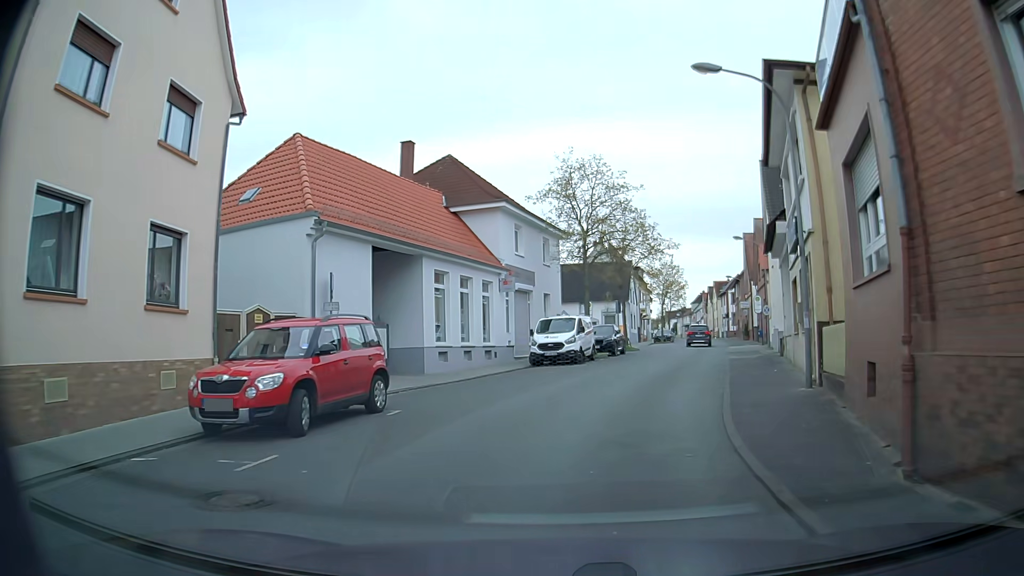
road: residential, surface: asphalt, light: Day
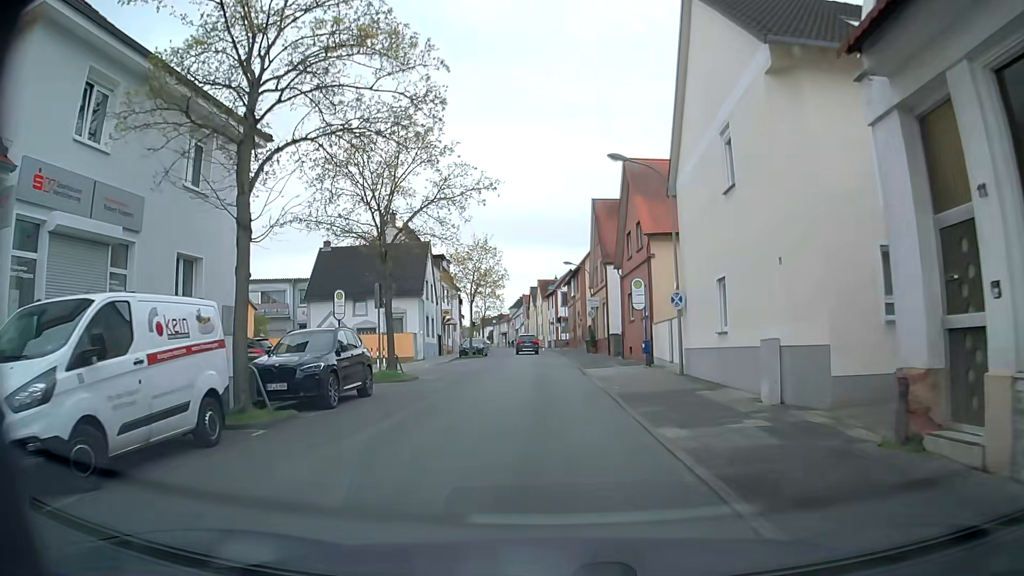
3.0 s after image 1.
(+3.6, +20.9) m; +16°
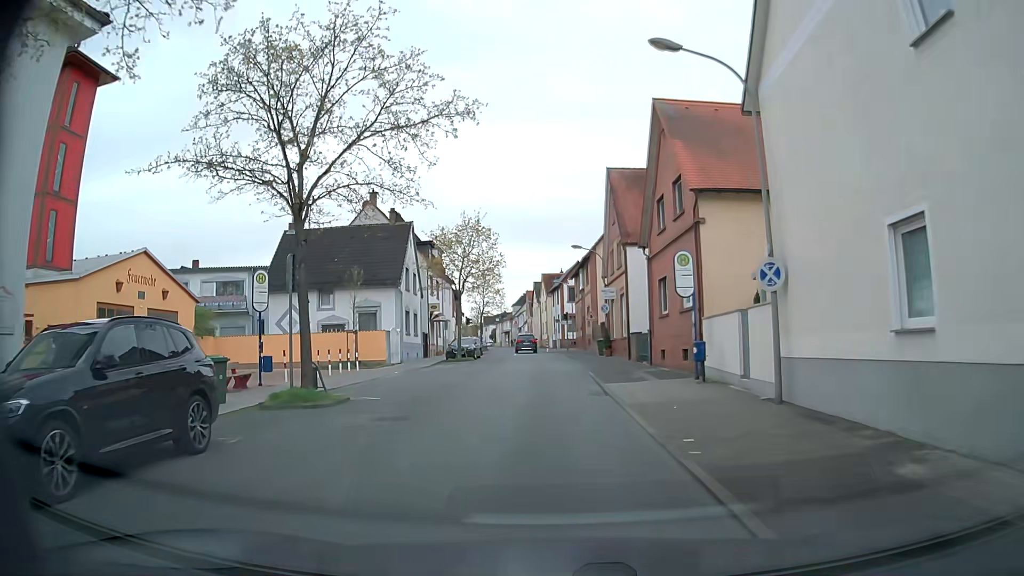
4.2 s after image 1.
(0.0, +8.5) m; -1°
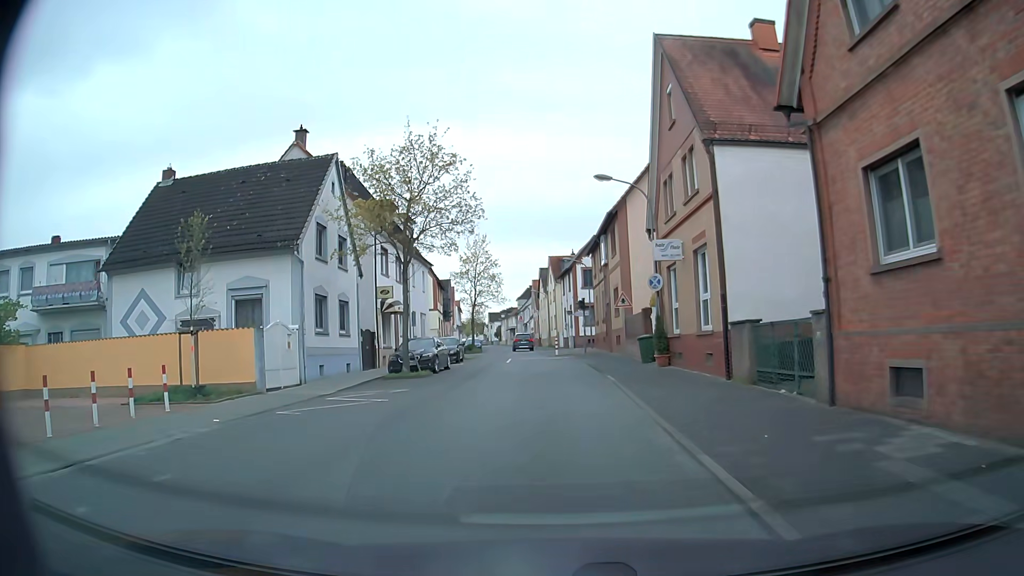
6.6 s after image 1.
(-0.1, +17.2) m; -1°
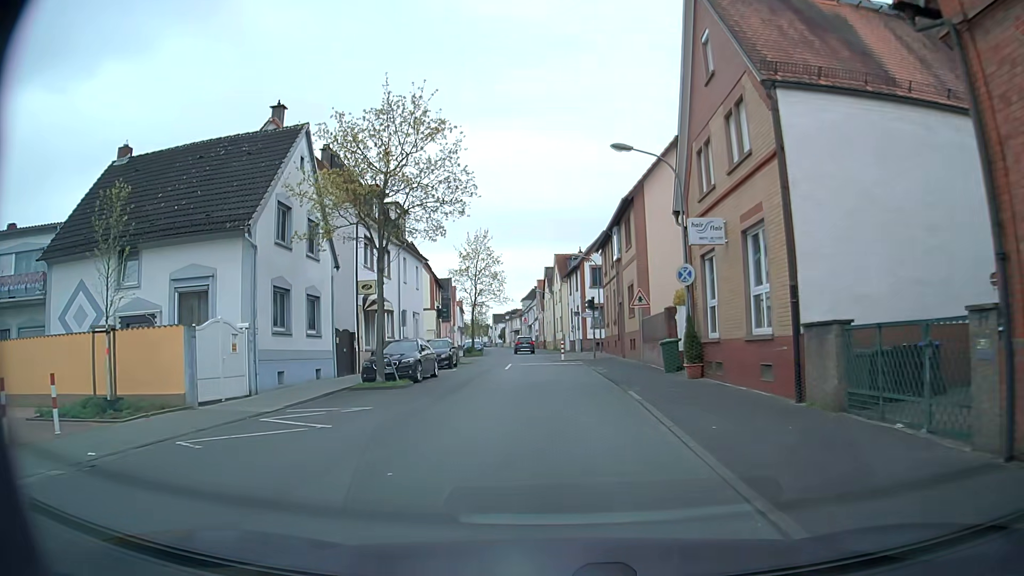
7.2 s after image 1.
(0.0, +4.3) m; 0°
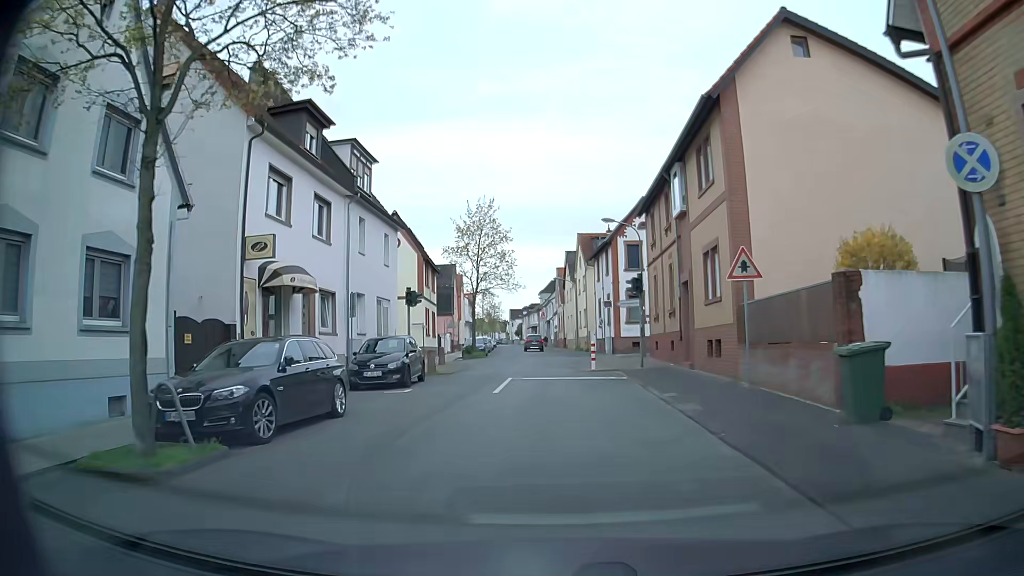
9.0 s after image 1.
(-0.1, +13.1) m; -2°
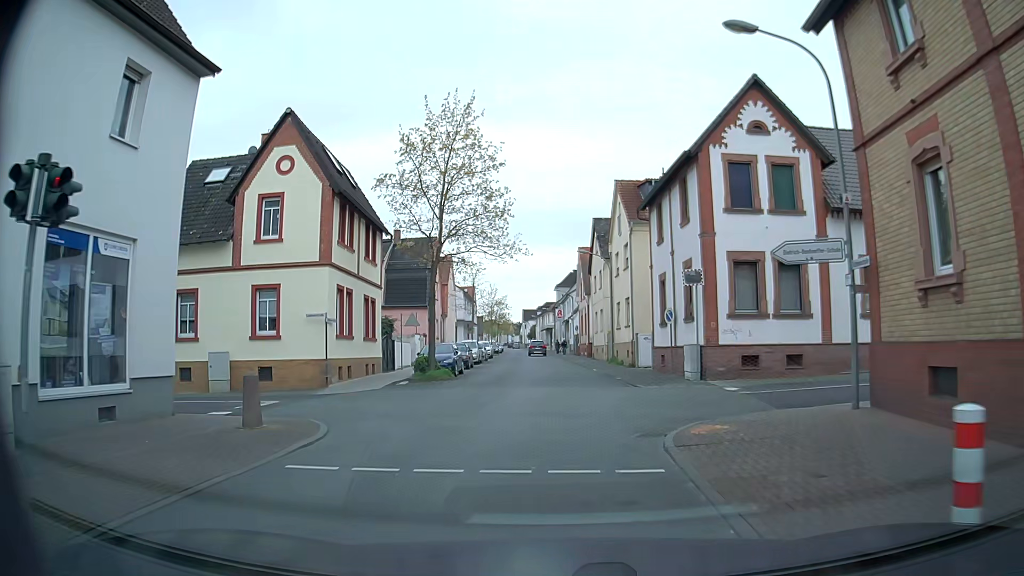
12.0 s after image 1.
(-0.2, +21.9) m; -2°
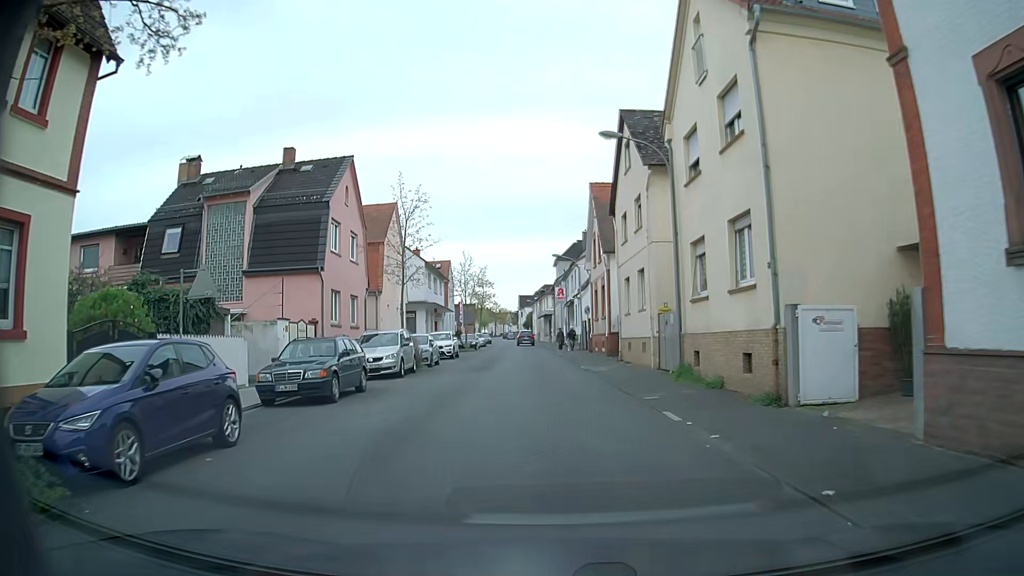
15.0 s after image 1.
(+0.3, +22.2) m; +1°
(0, +10) (-1, +20) (-1, +30) (-2, +40) (-2, +50) (-3, +60) (-3, +70) (-4, +80) (-5, +90) (-6, +100) m
